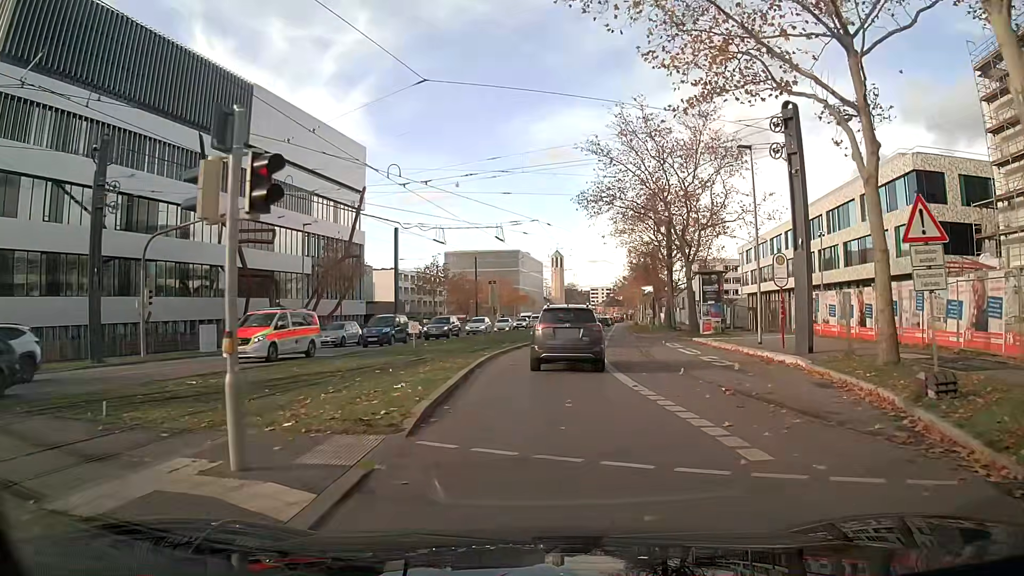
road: secondary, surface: asphalt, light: Day
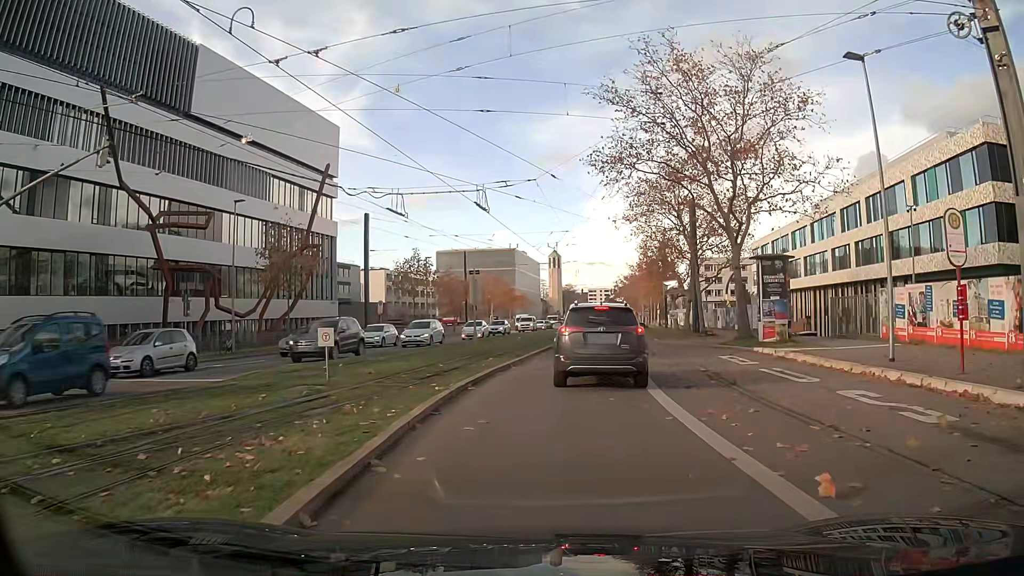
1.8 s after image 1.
(0.0, +10.8) m; 0°
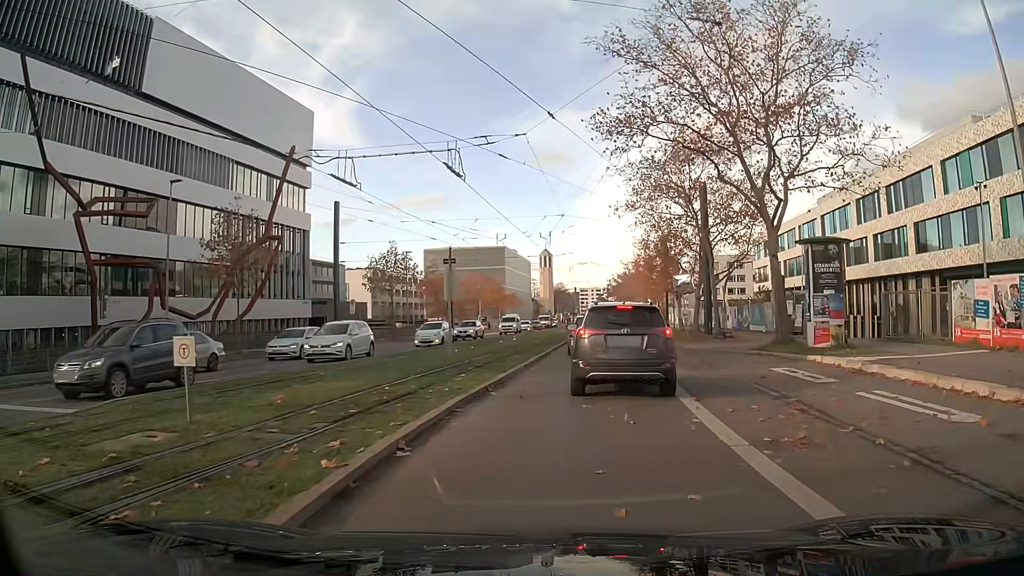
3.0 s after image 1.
(+0.1, +6.2) m; +2°
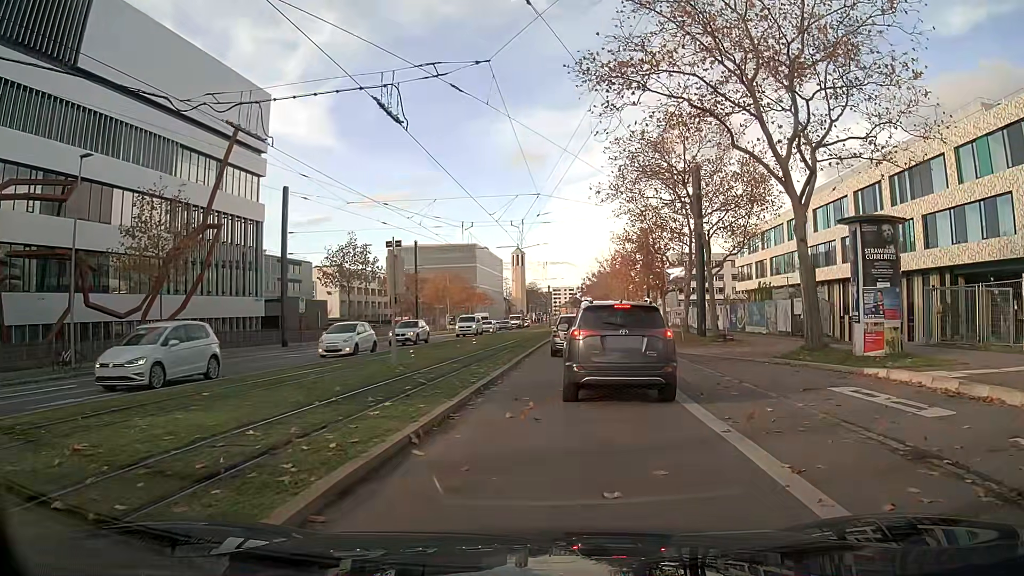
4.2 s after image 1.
(+0.1, +5.4) m; +2°
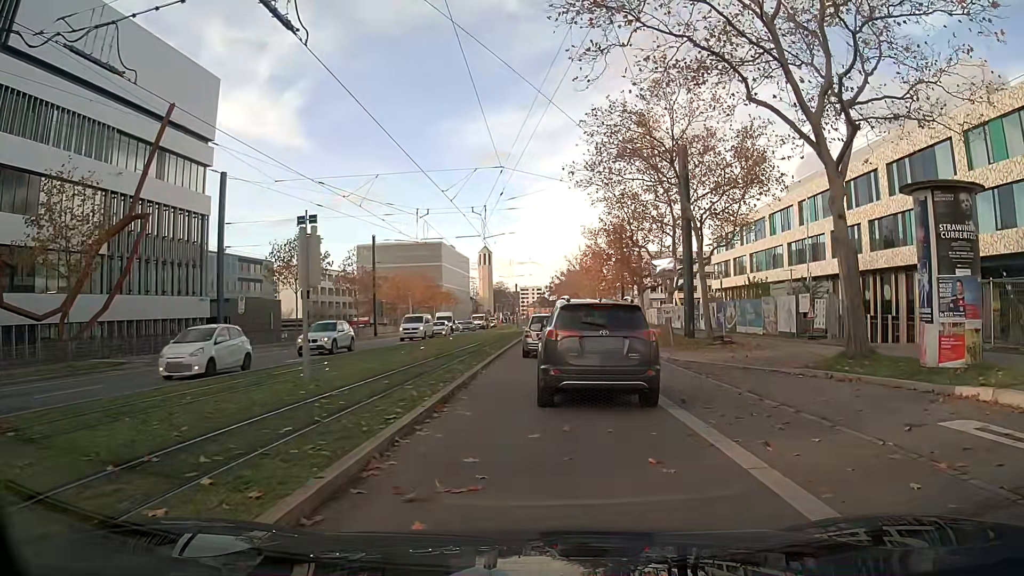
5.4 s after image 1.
(+0.1, +5.0) m; +3°
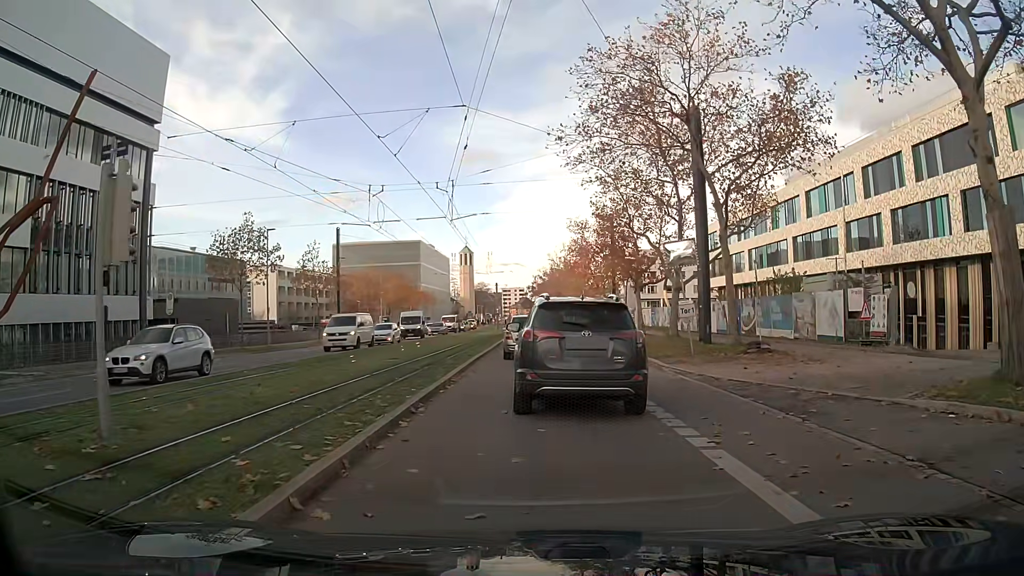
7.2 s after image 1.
(+0.1, +6.8) m; +1°
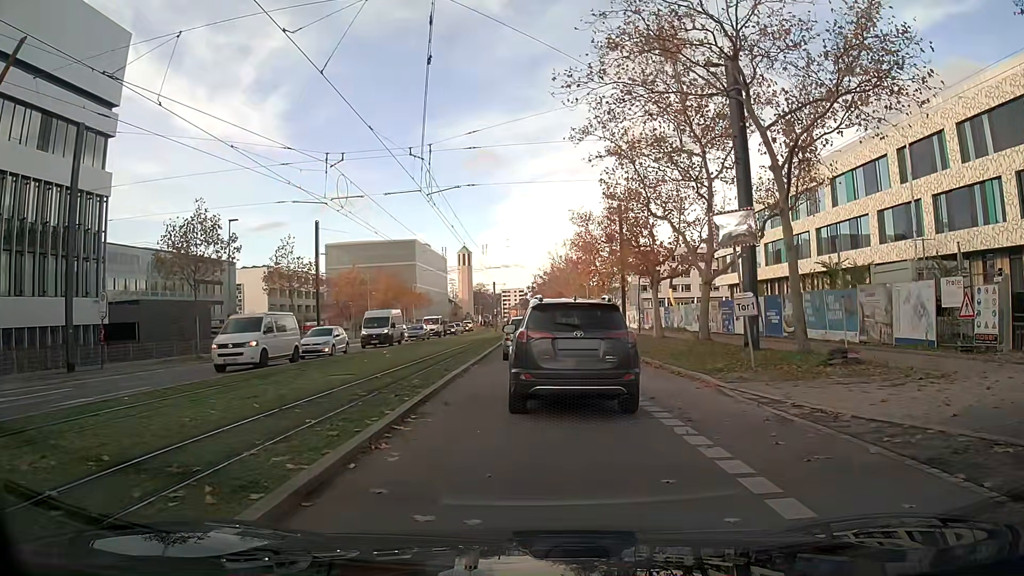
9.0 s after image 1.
(0.0, +6.3) m; 0°
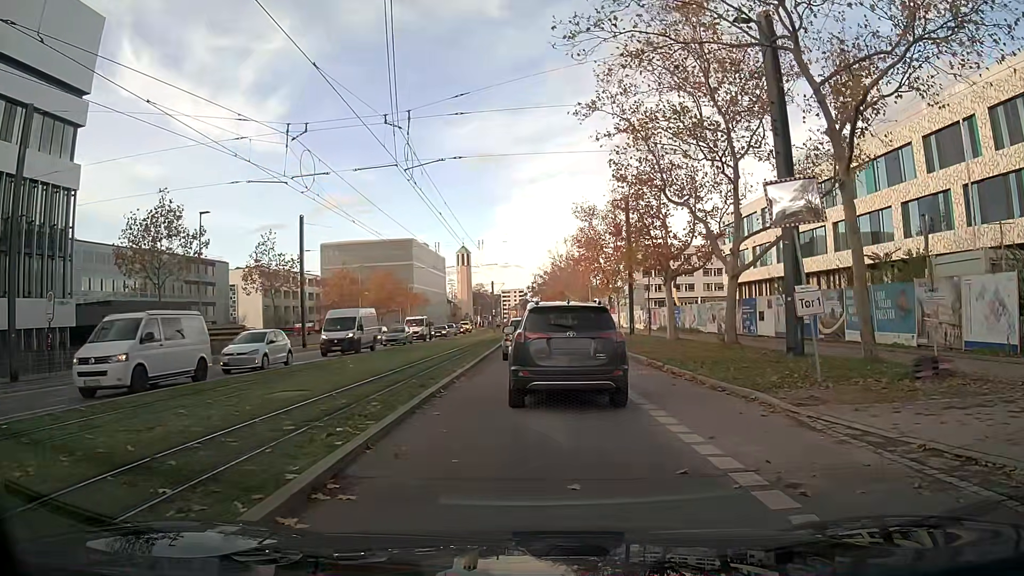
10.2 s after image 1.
(0.0, +4.0) m; 0°
